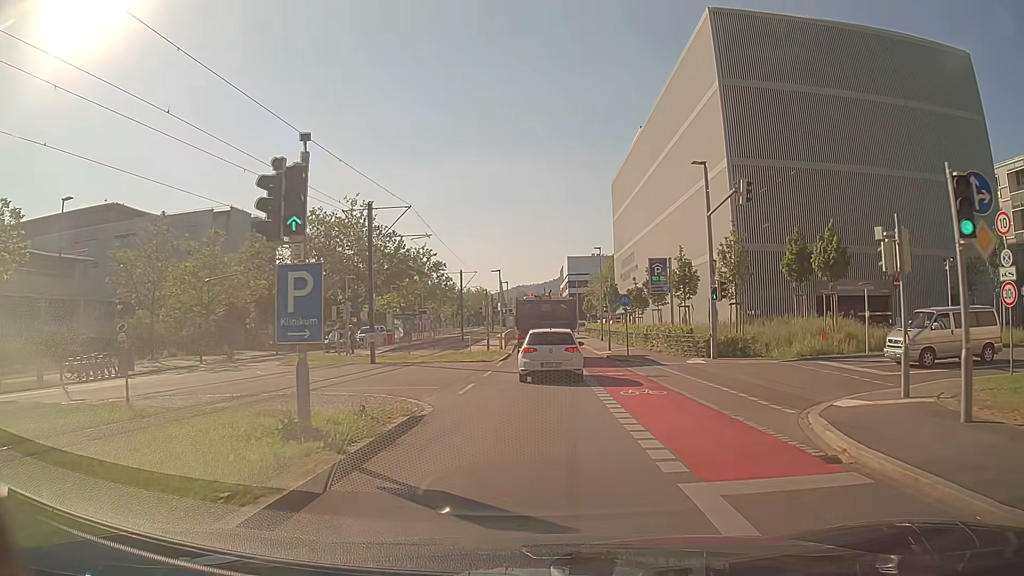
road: secondary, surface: asphalt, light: Day
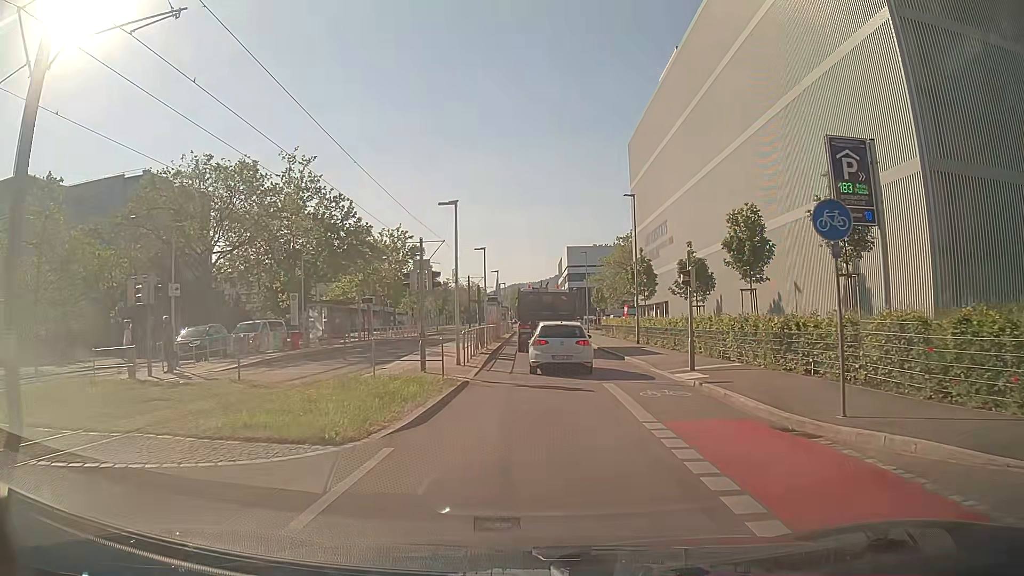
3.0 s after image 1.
(-0.1, +22.9) m; 0°
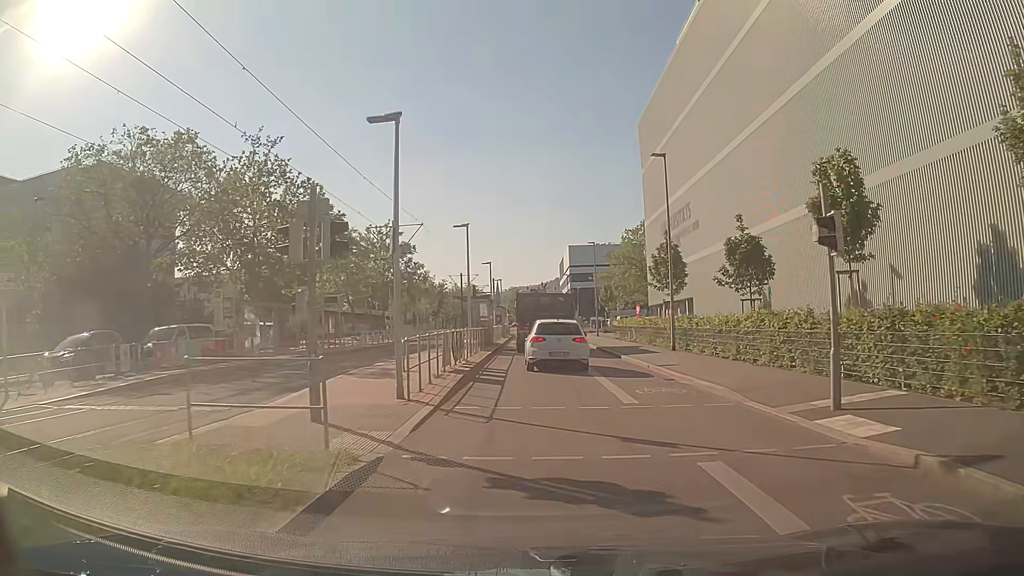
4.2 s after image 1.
(0.0, +9.4) m; 0°
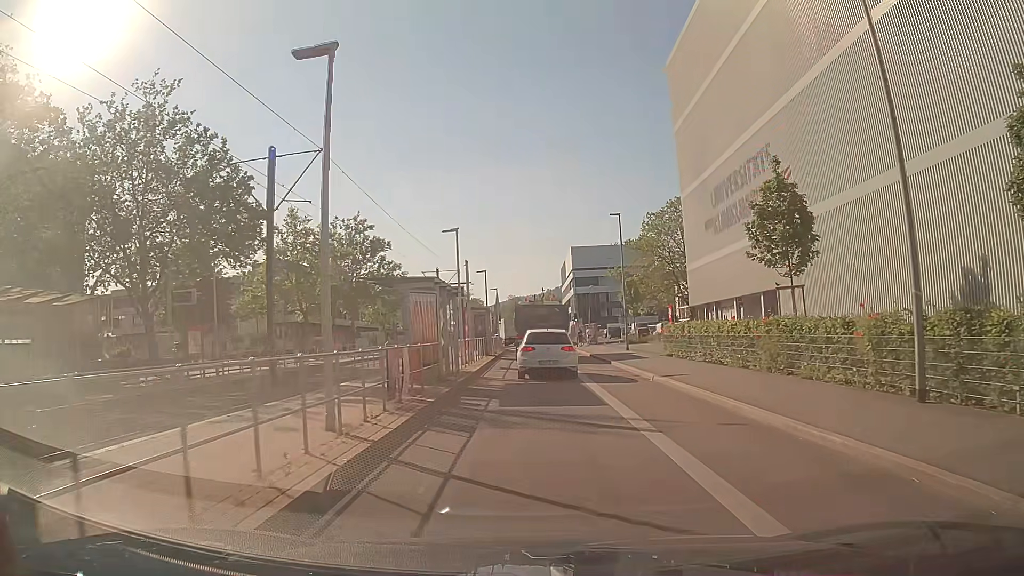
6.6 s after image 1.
(+0.1, +18.6) m; 0°
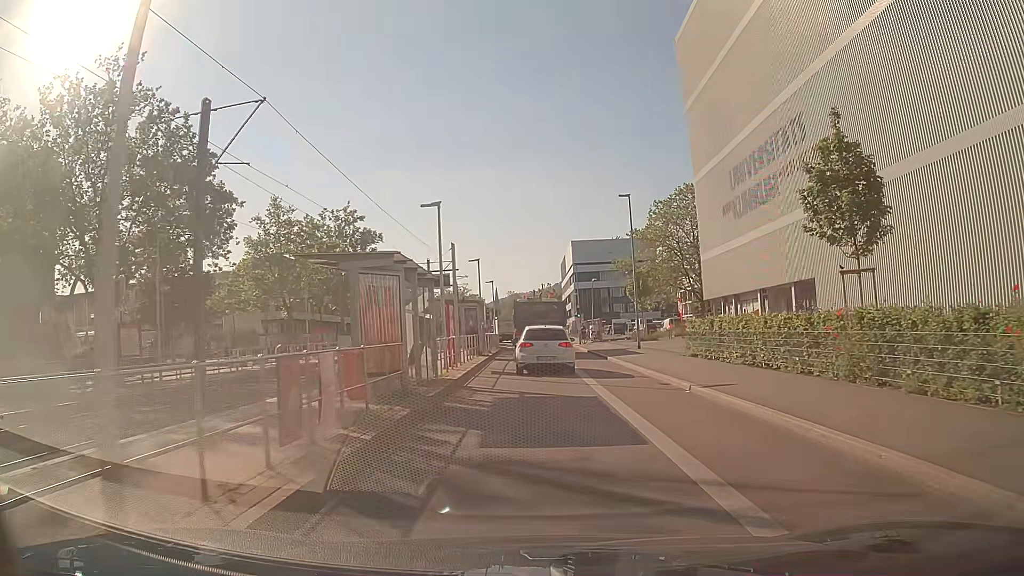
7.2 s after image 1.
(0.0, +4.7) m; 0°
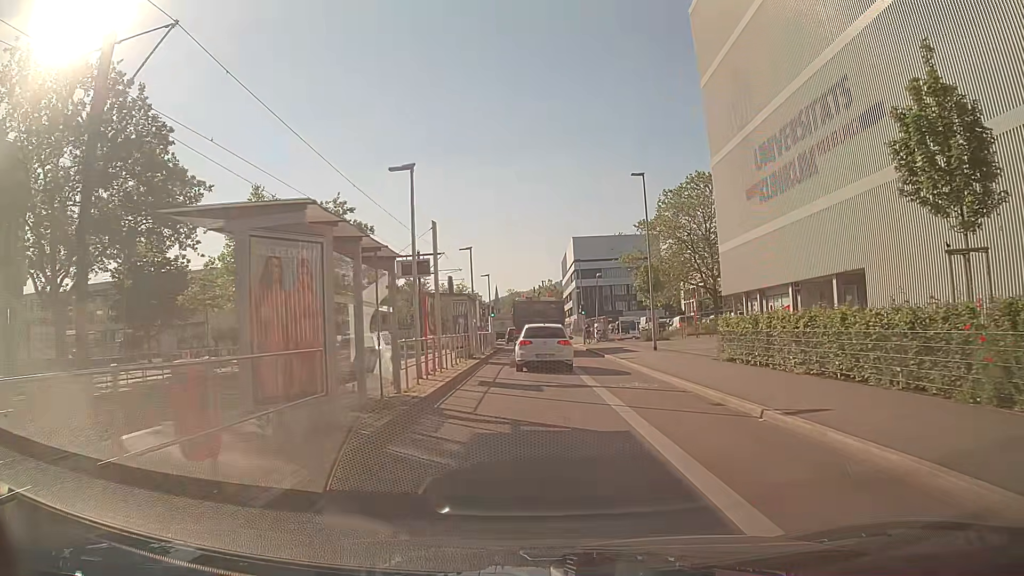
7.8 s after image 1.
(0.0, +4.8) m; 0°
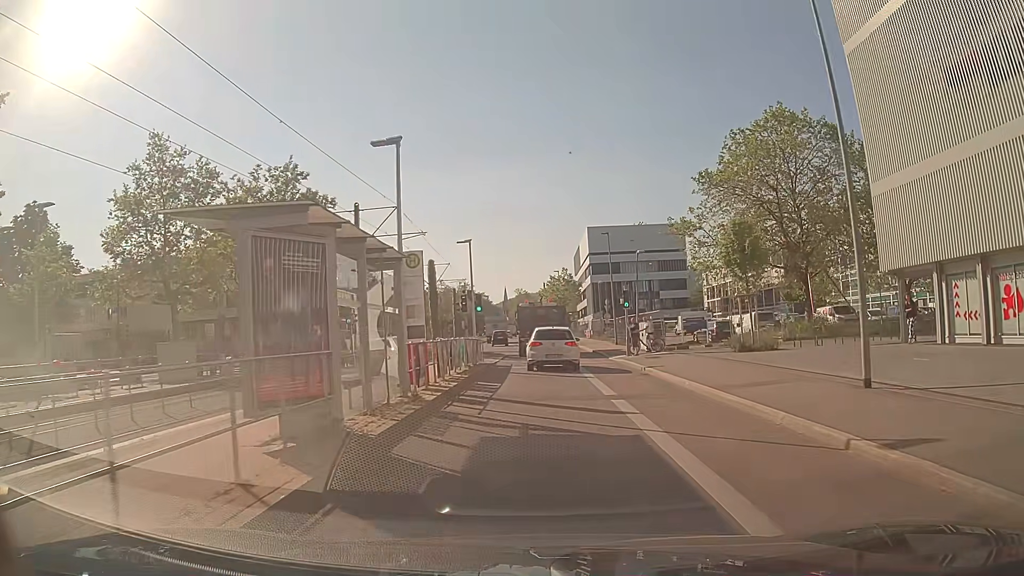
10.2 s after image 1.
(0.0, +19.8) m; 0°
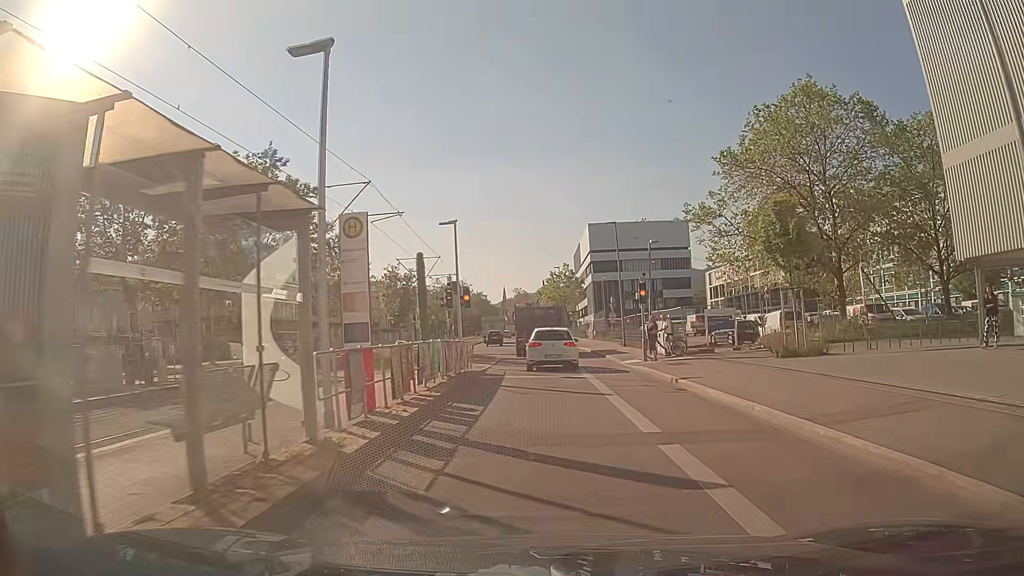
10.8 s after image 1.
(0.0, +5.1) m; -1°
(0, +10) (0, +20) (0, +30) (0, +40) (-2, +50) (-3, +60) (-4, +70) (-4, +80) (-5, +90) (-5, +100) m
